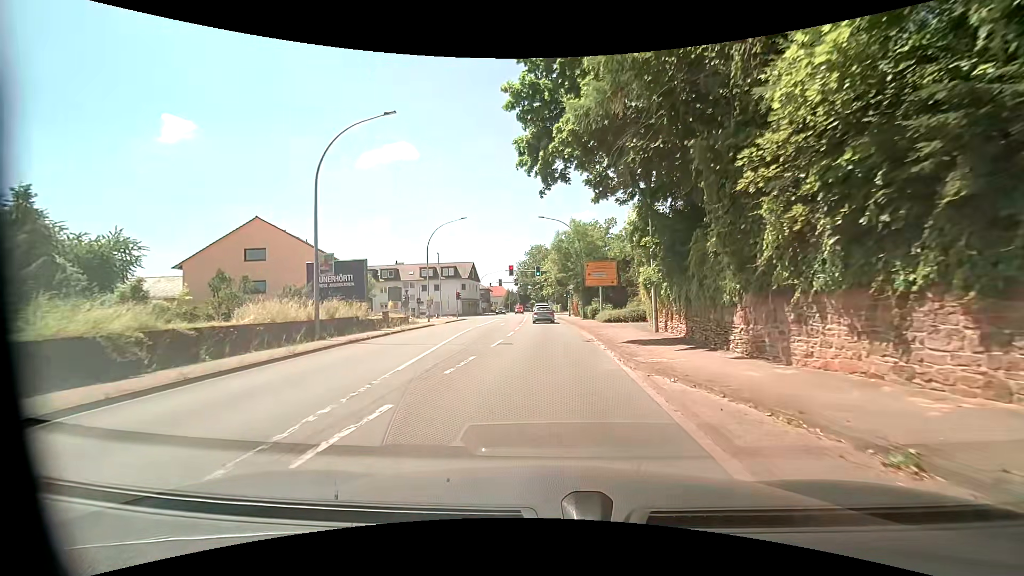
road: primary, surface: asphalt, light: Day
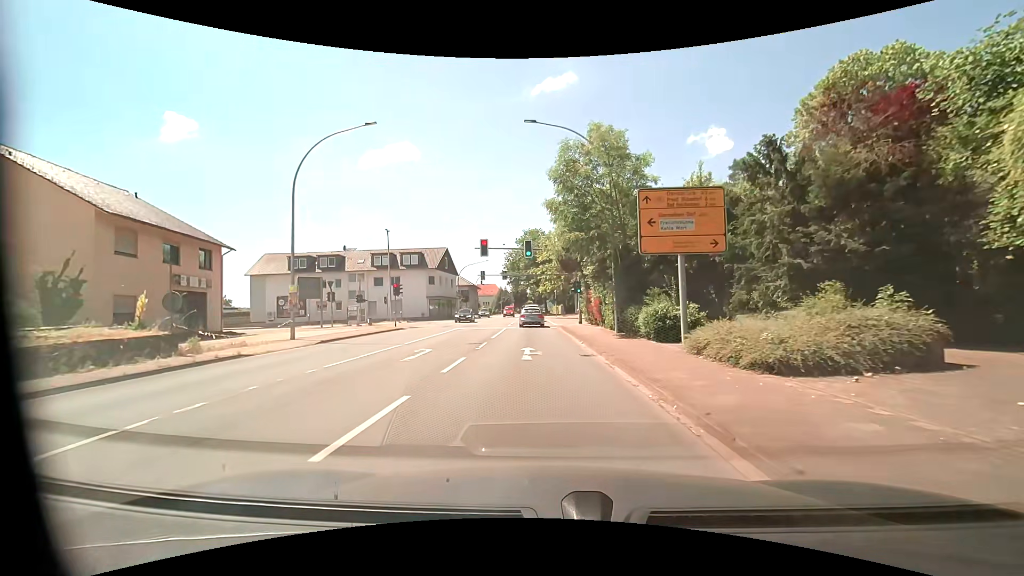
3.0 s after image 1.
(+0.1, +24.8) m; -2°
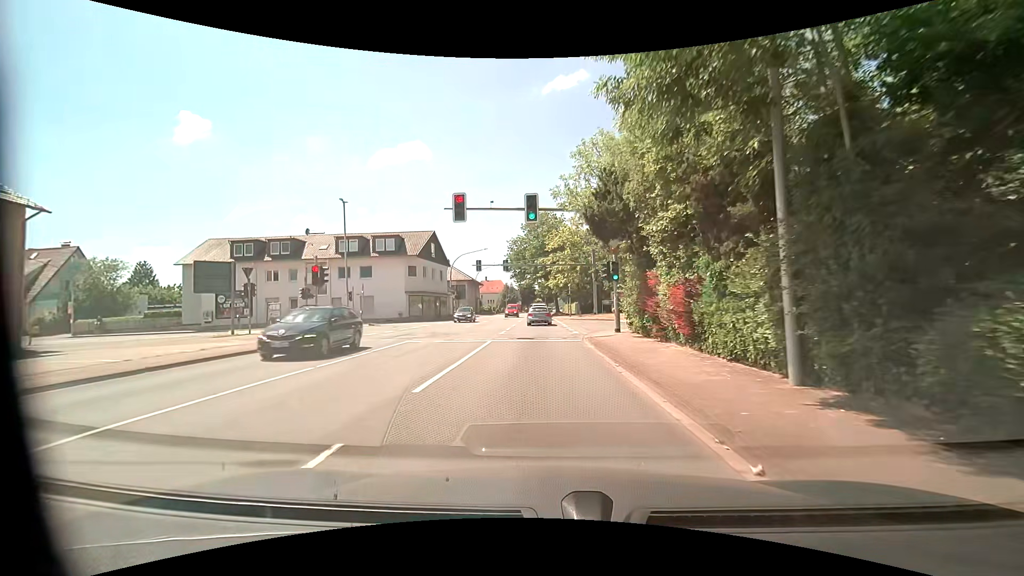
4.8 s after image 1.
(+0.1, +15.1) m; 0°
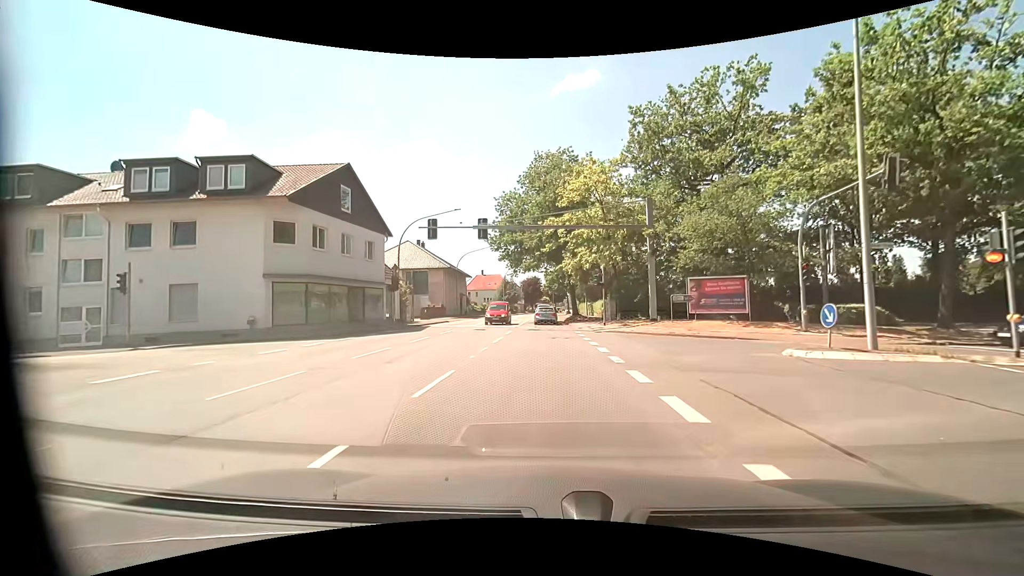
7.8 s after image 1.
(-0.4, +28.6) m; -1°
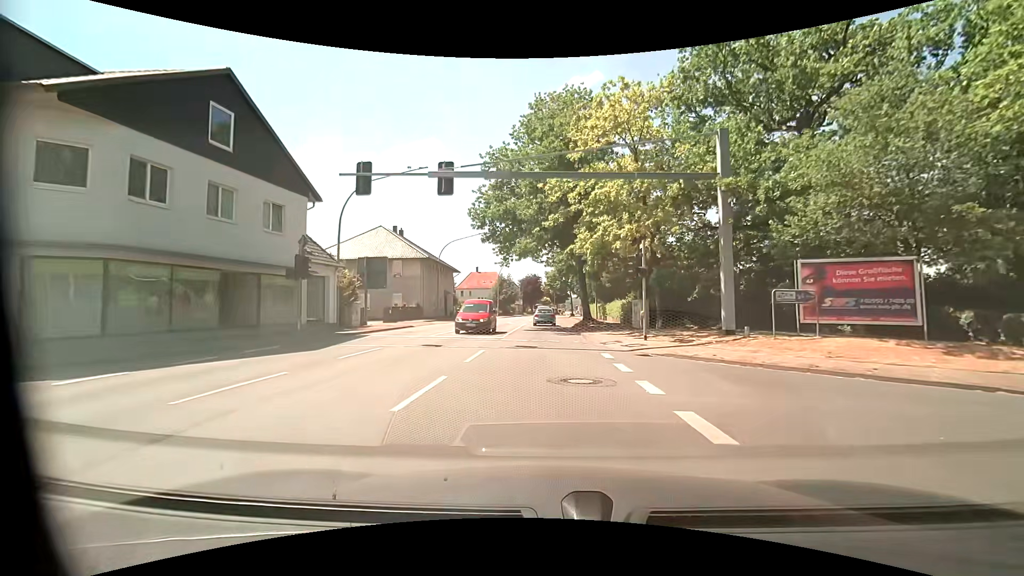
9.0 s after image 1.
(-0.1, +12.8) m; -1°
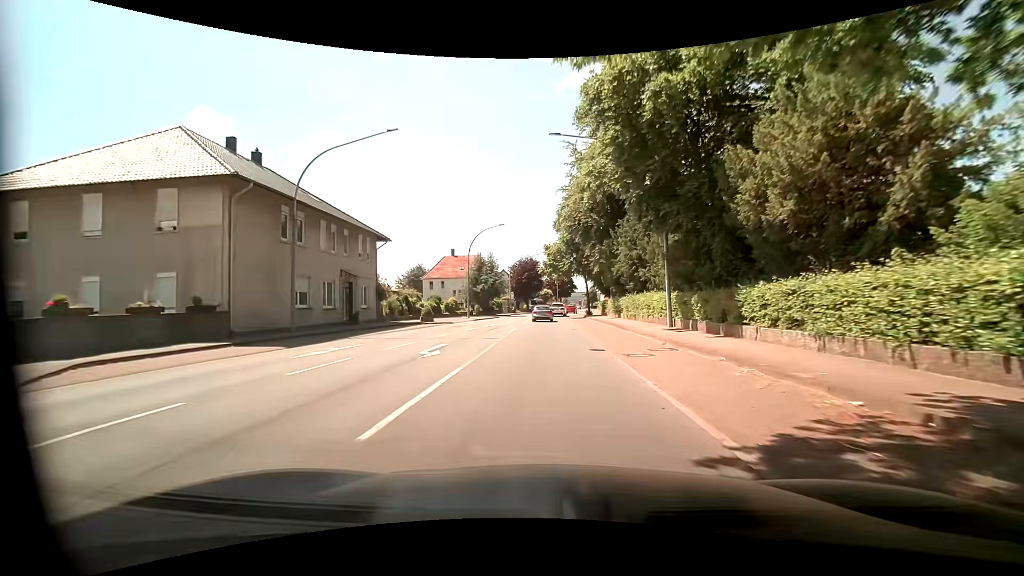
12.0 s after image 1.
(+0.1, +33.4) m; 0°
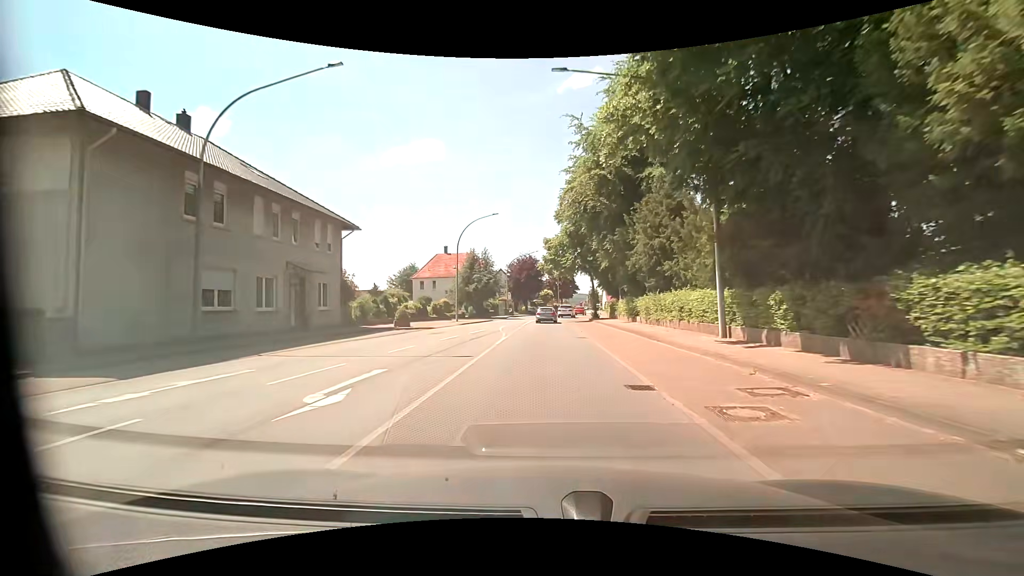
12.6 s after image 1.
(0.0, +7.0) m; -1°
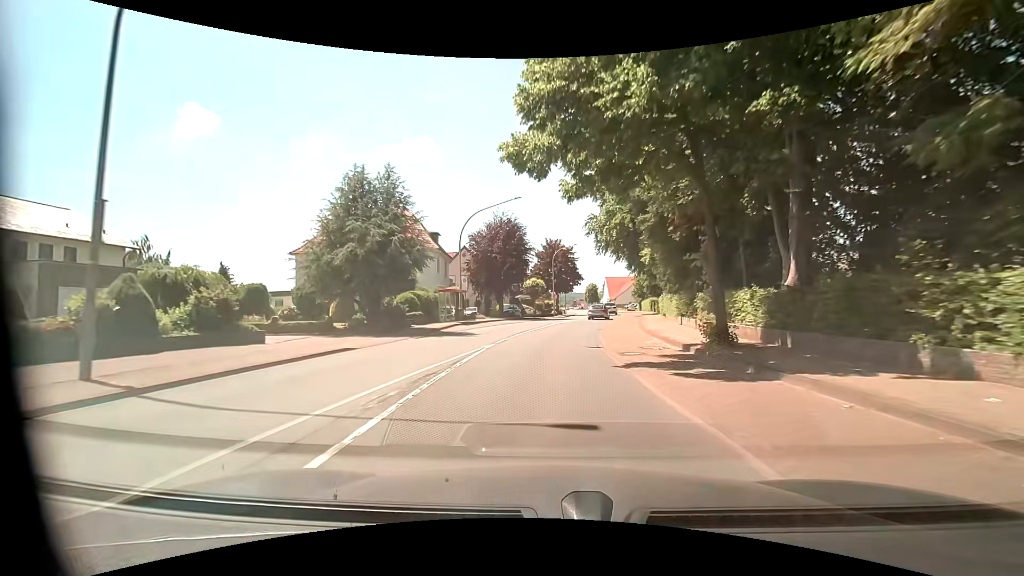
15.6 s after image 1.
(+0.6, +36.5) m; +2°
(0, +10) (+1, +20) (+2, +30) (+4, +40) (+5, +50) (+7, +59) (+9, +69) (+10, +79) (+11, +89) (+12, +99) m
